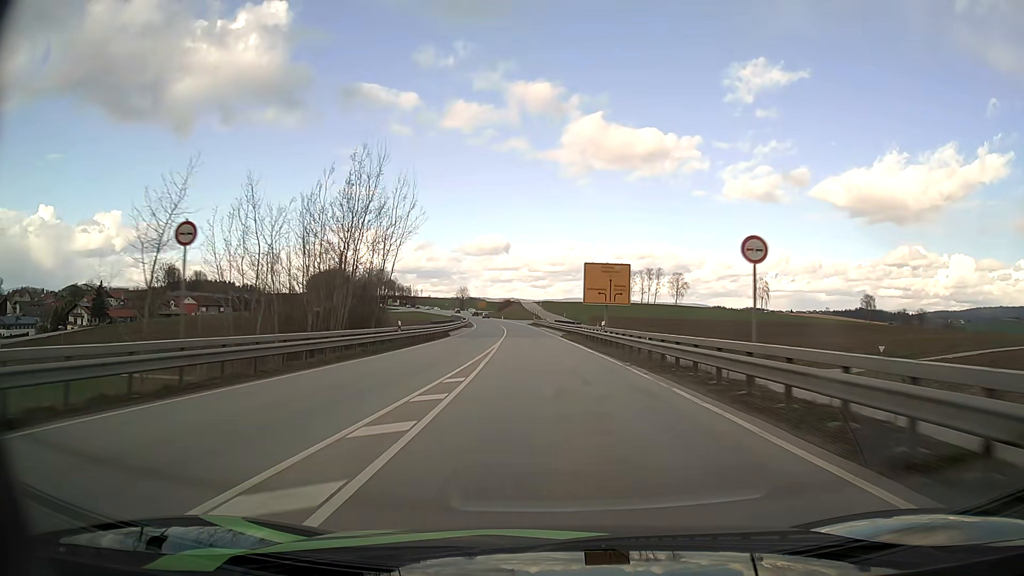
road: primary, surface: asphalt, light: Day
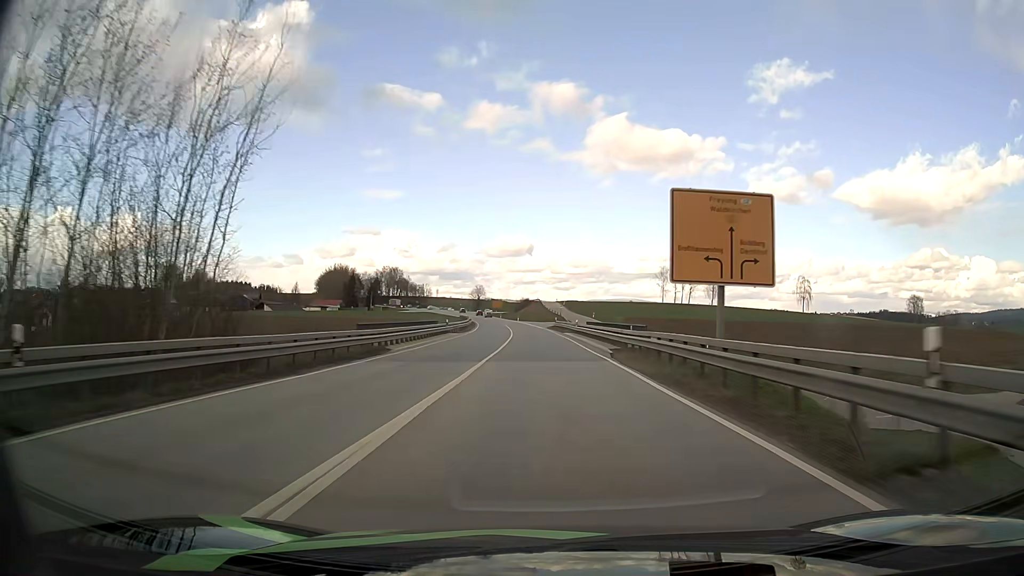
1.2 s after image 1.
(-0.5, +28.4) m; -2°
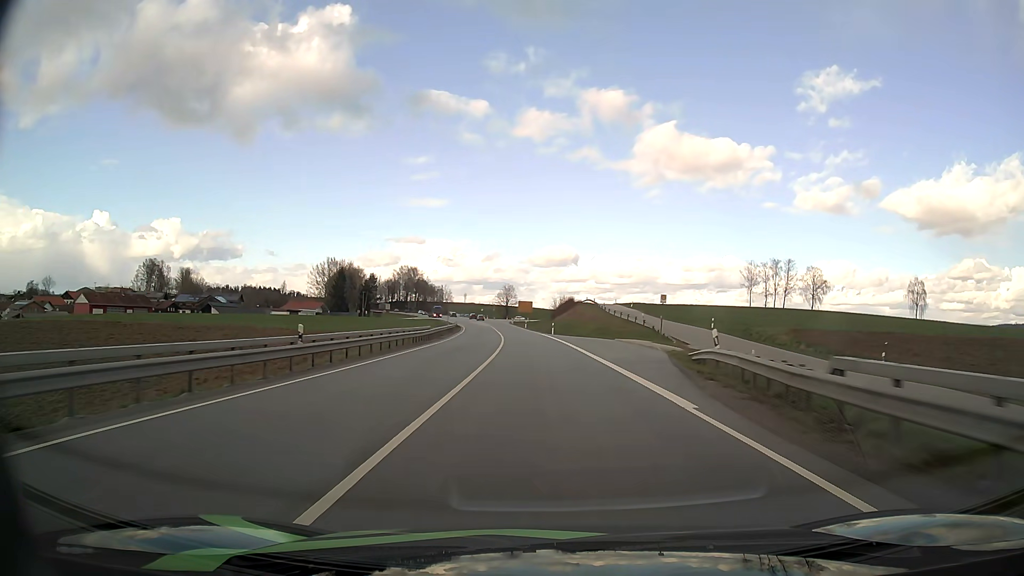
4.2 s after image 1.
(-2.3, +70.8) m; -4°
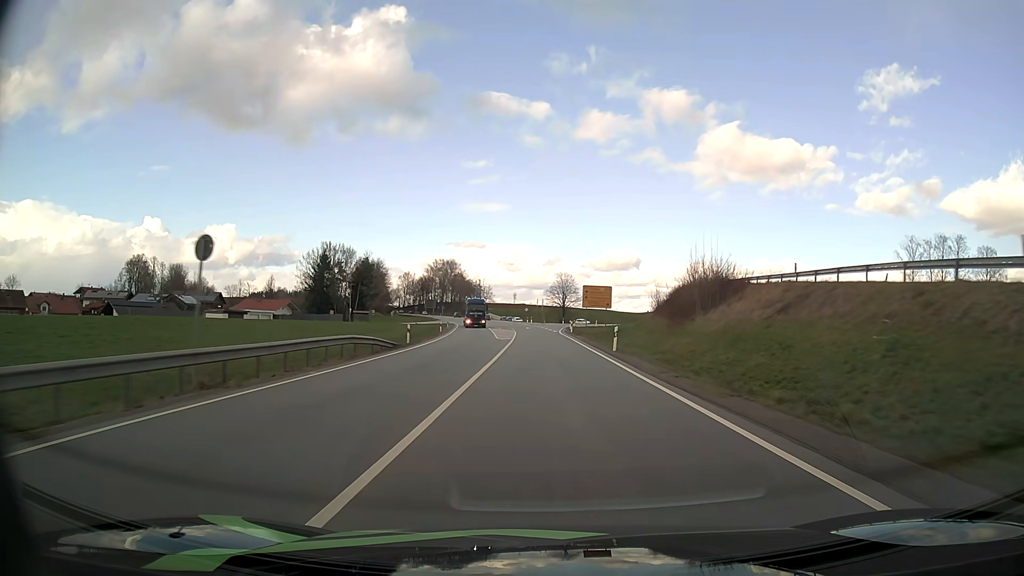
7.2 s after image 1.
(-3.5, +70.4) m; -5°
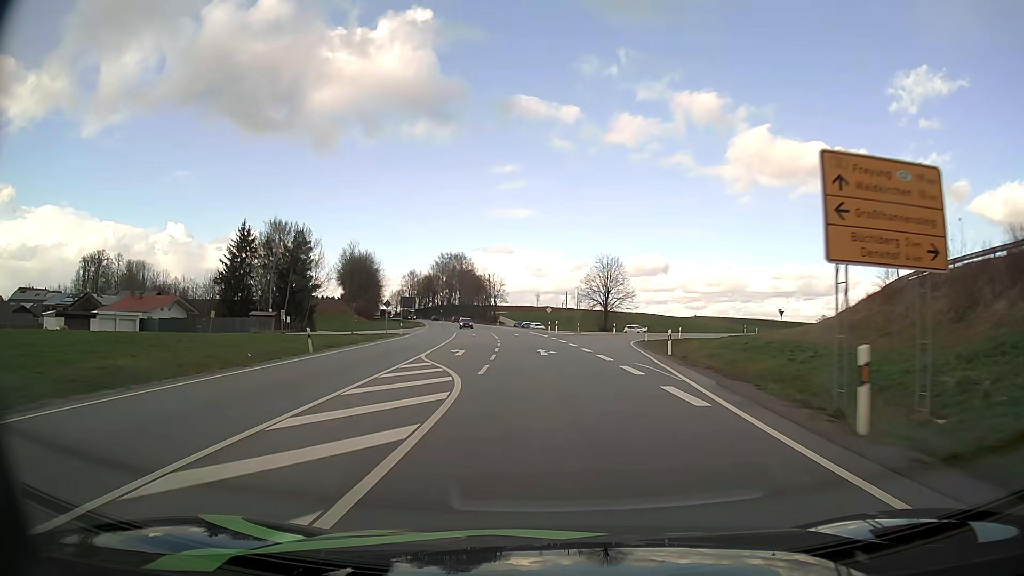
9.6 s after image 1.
(-1.2, +55.7) m; -2°
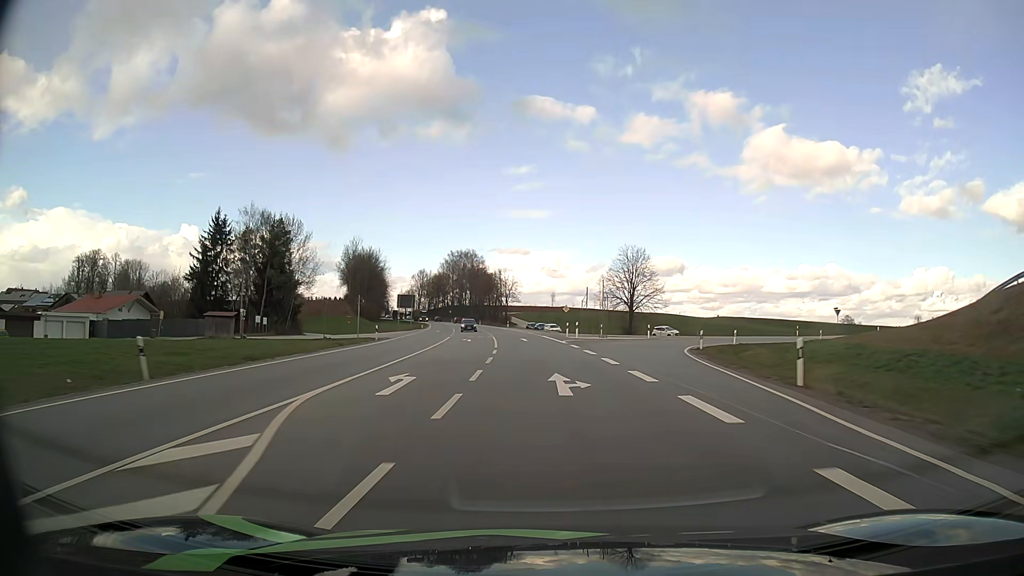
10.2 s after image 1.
(-0.1, +13.8) m; -1°
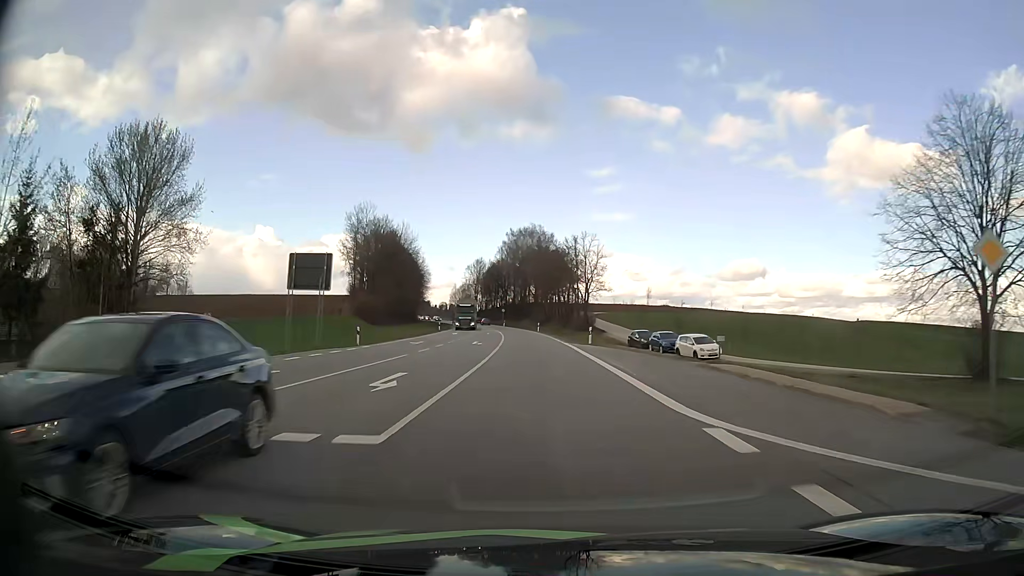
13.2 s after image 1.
(-4.0, +67.8) m; -7°
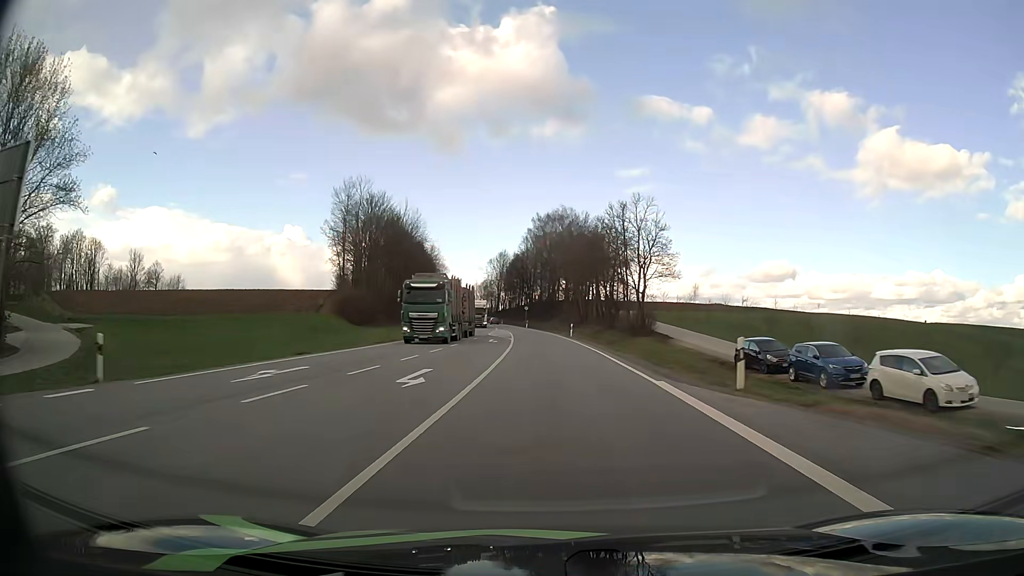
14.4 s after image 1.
(-0.6, +26.8) m; -3°
(0, +10) (0, +20) (0, +30) (-1, +40) (-1, +50) (-1, +60) (-2, +70) (-3, +80) (-4, +90) (-5, +100) m
